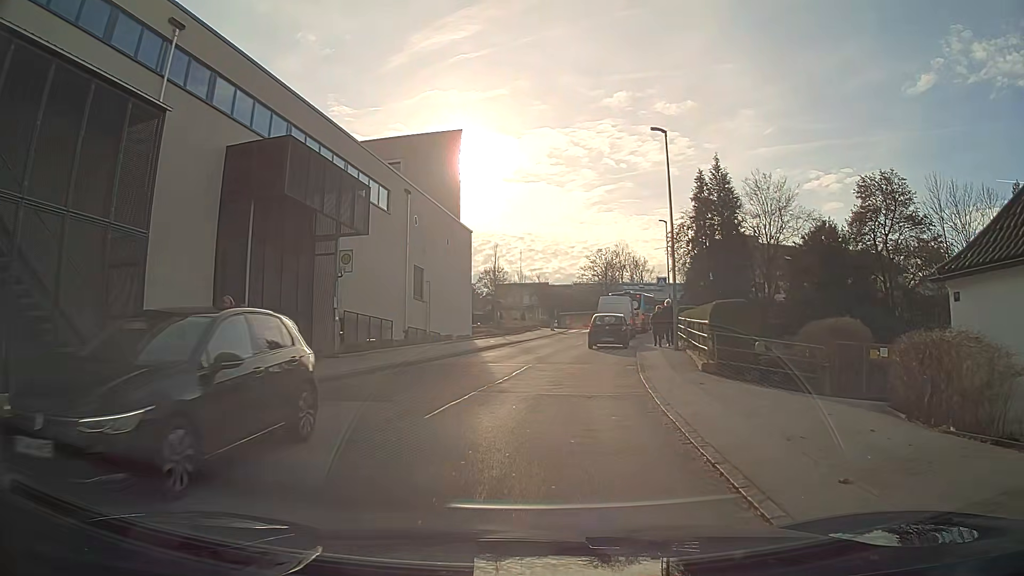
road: unclassified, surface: asphalt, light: Day
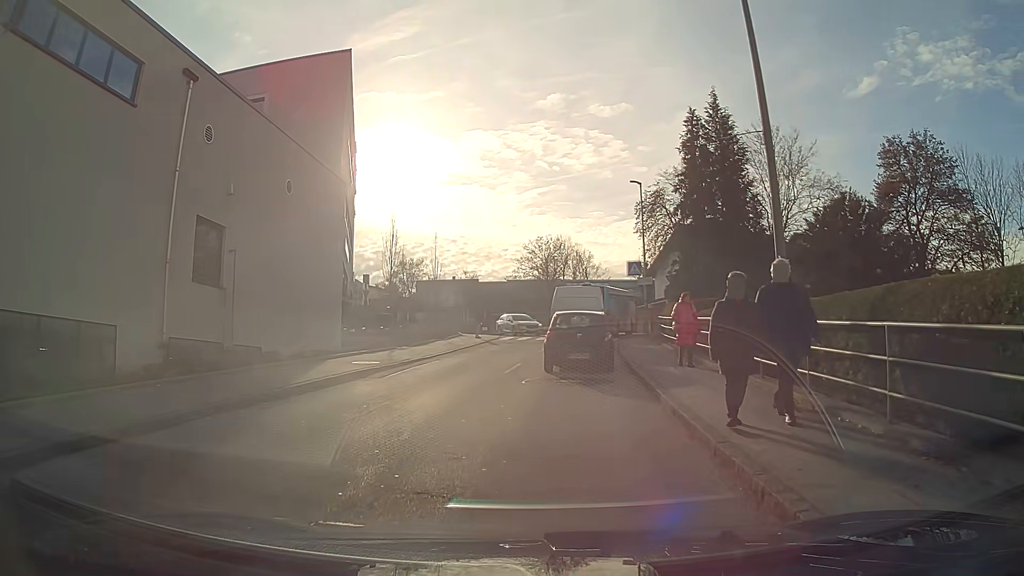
(+0.7, +15.2) m; +5°
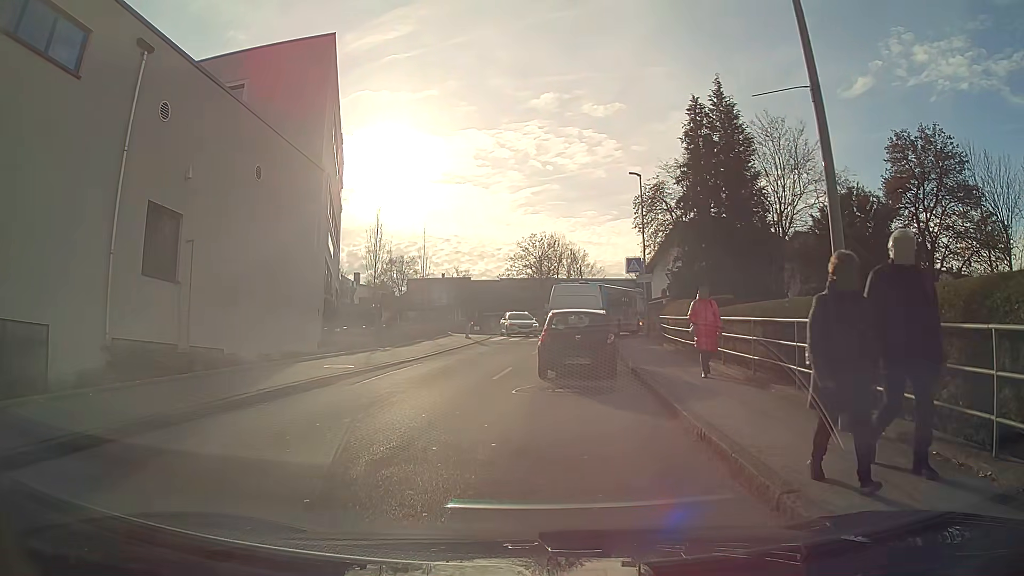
(0.0, +1.9) m; +1°
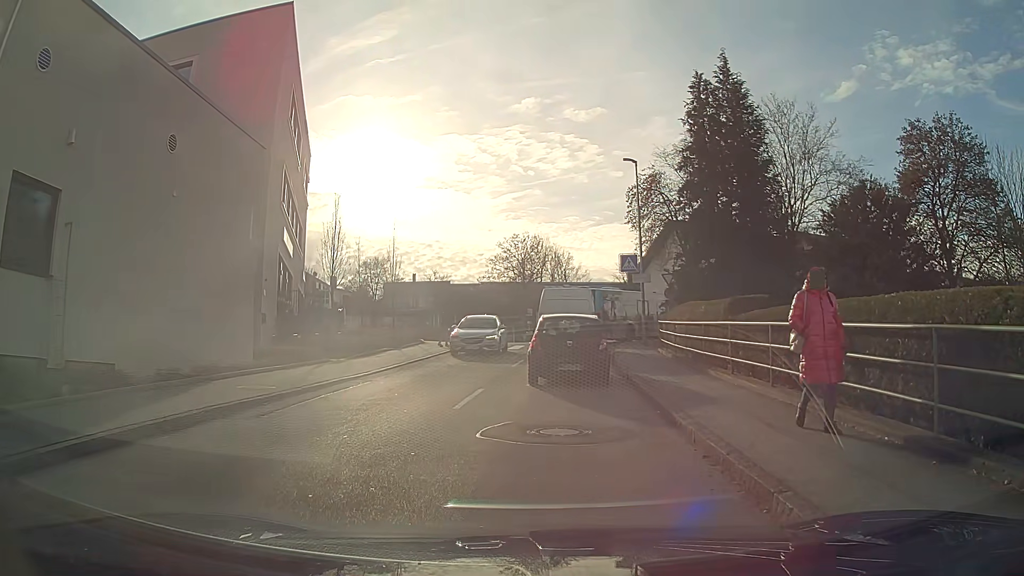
(+0.1, +4.0) m; +1°
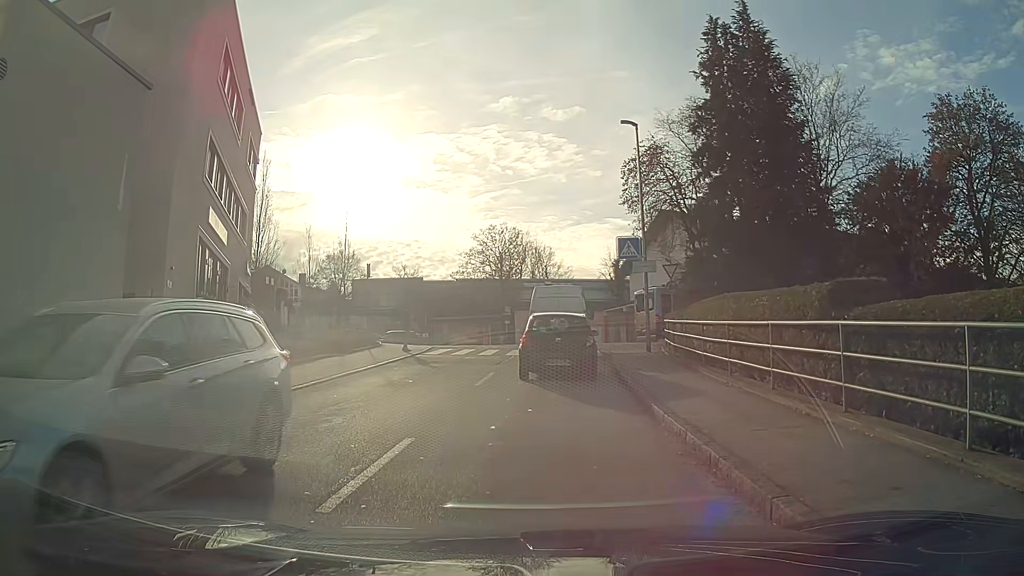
(+0.1, +5.8) m; +2°
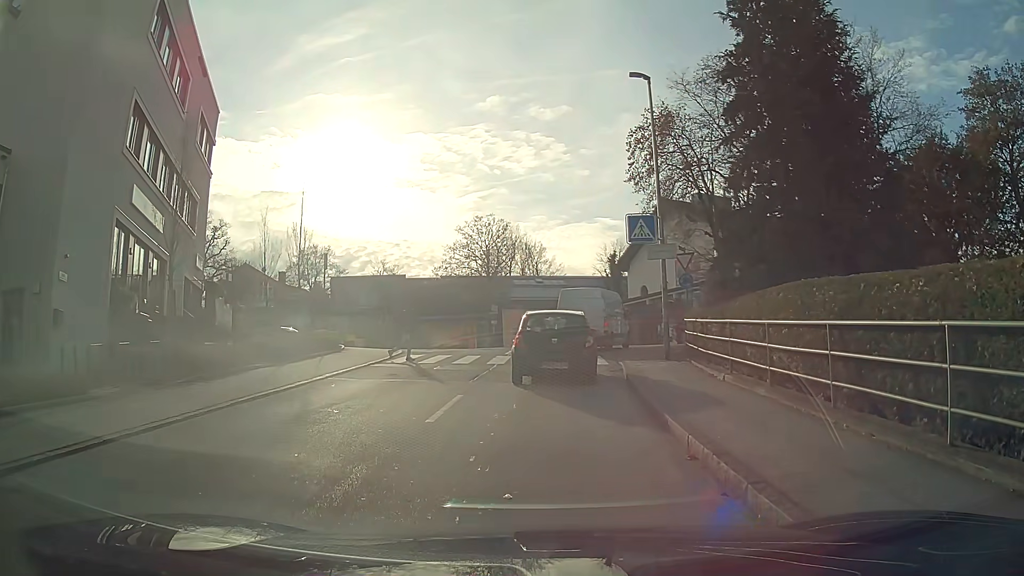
(+0.1, +4.8) m; +1°
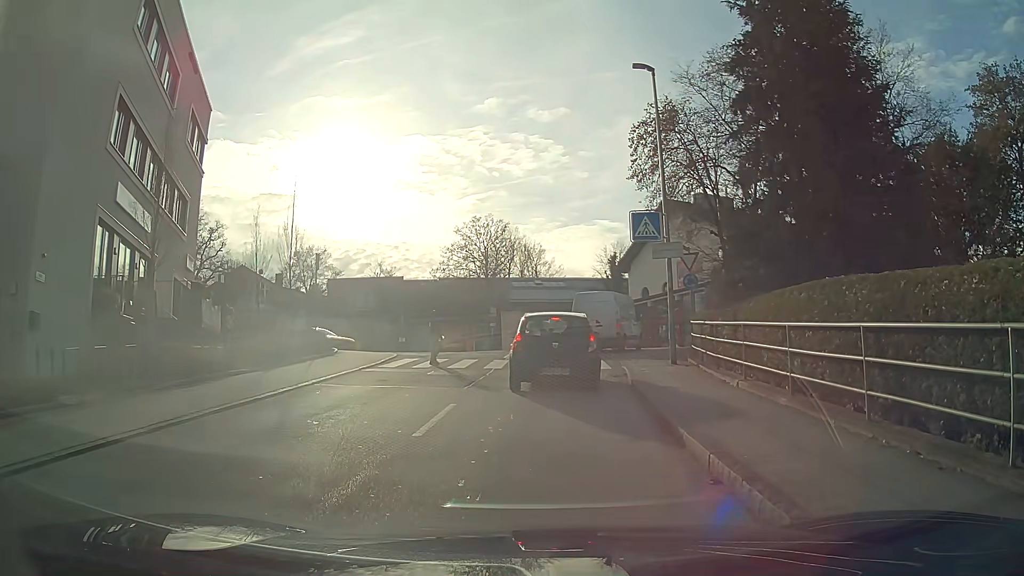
(0.0, +0.9) m; 0°
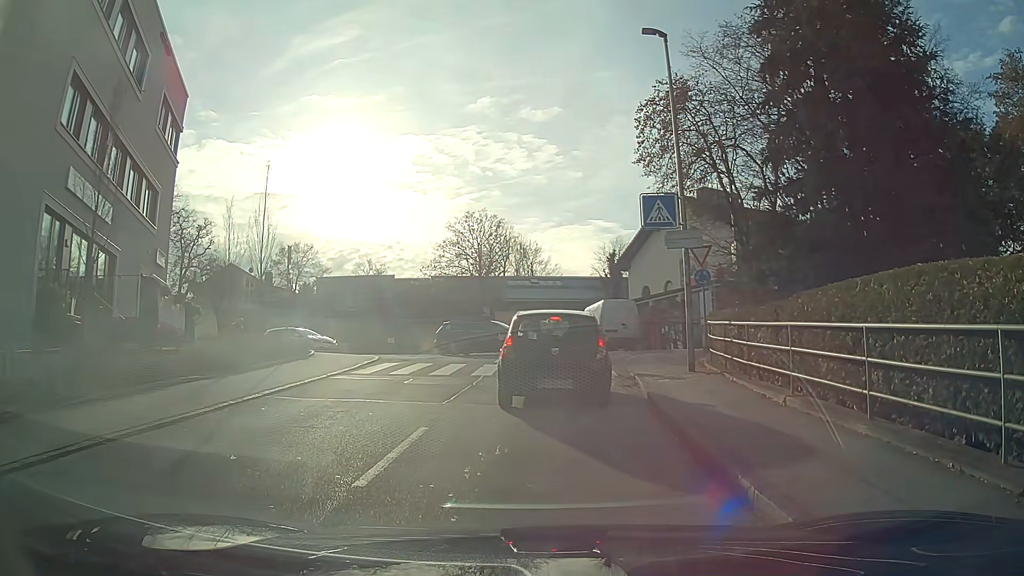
(0.0, +2.4) m; 0°
